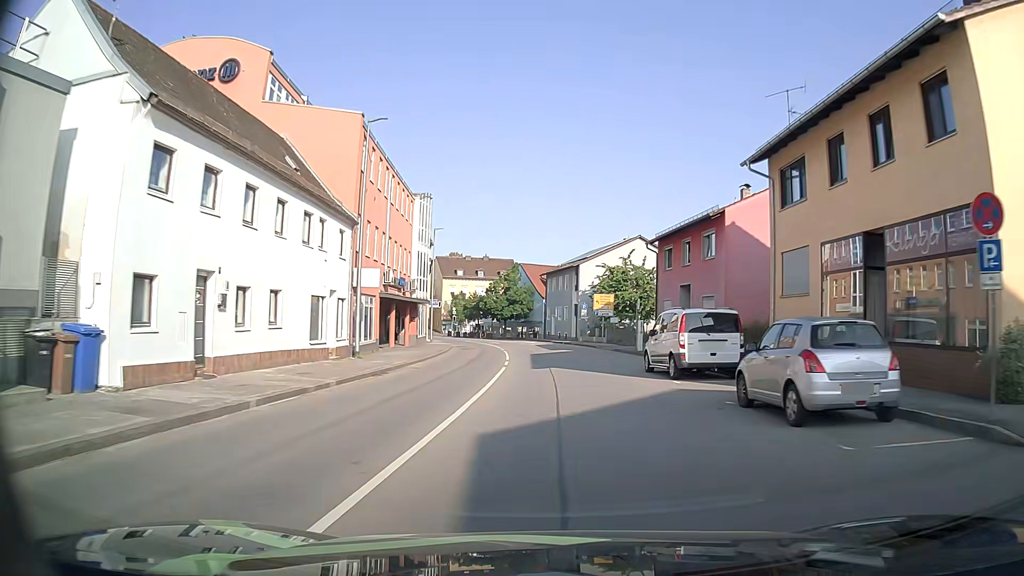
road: tertiary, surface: asphalt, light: Day
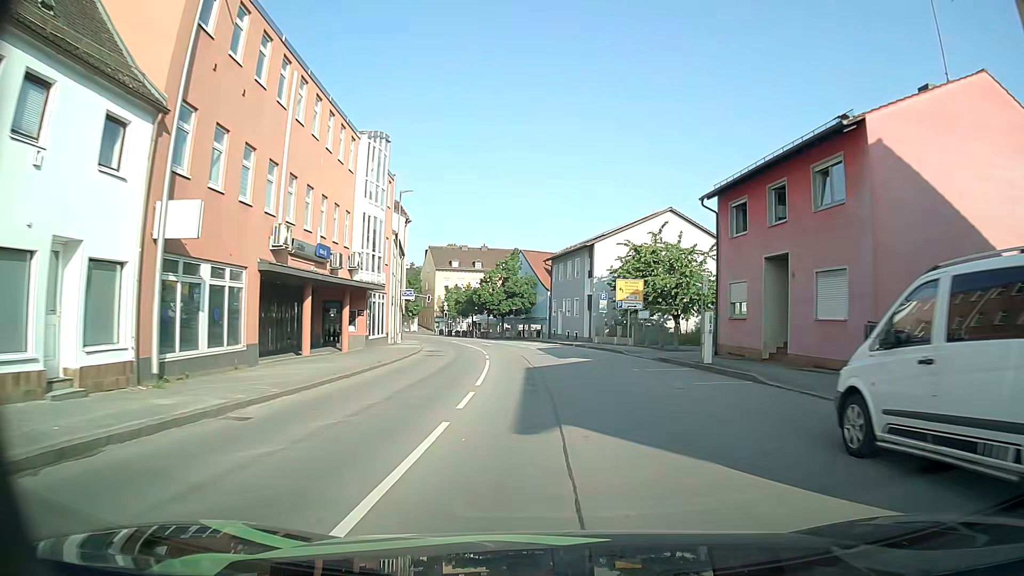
(-0.1, +14.4) m; -1°
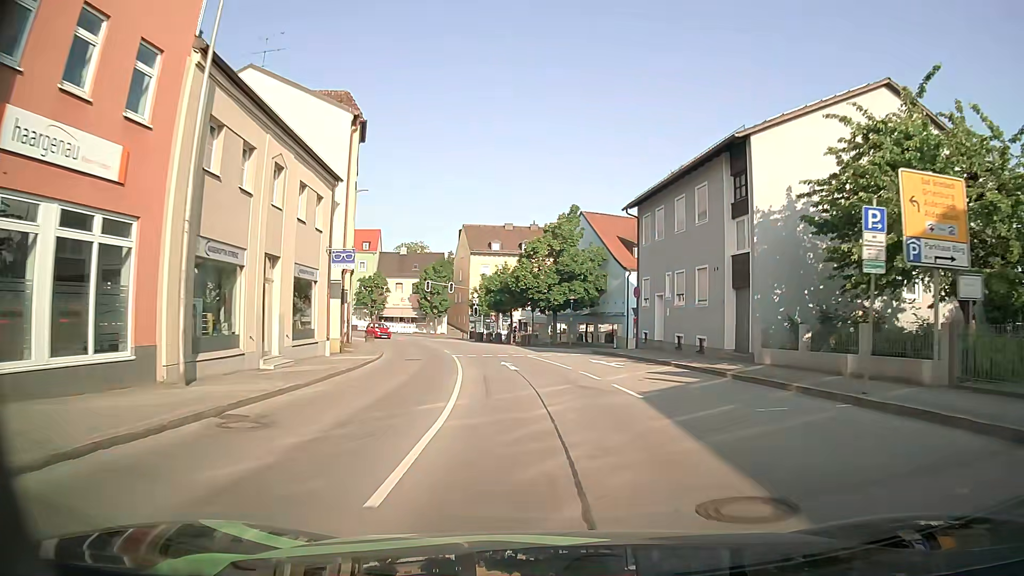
(-1.2, +28.7) m; -4°
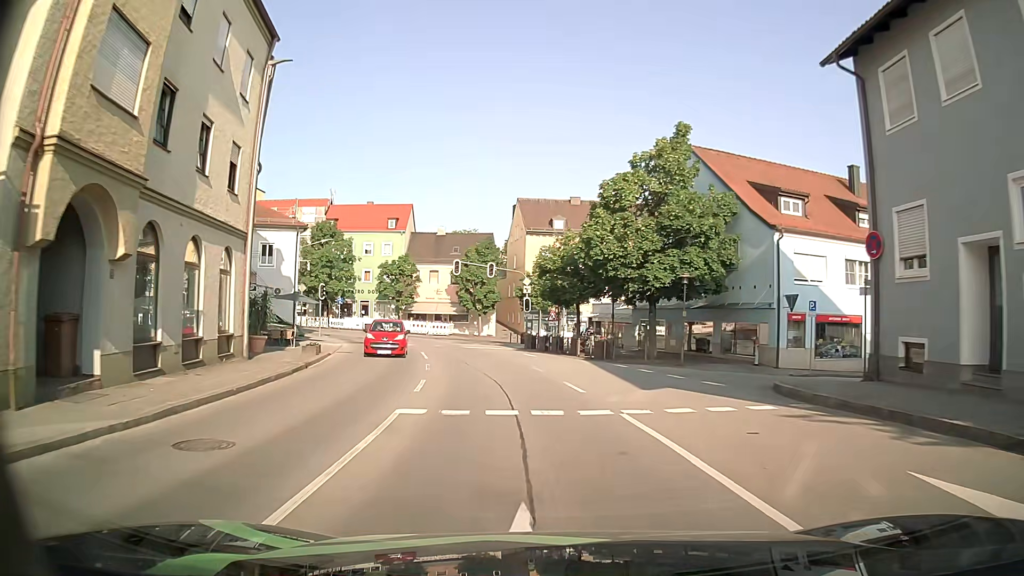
(-1.2, +21.2) m; -7°
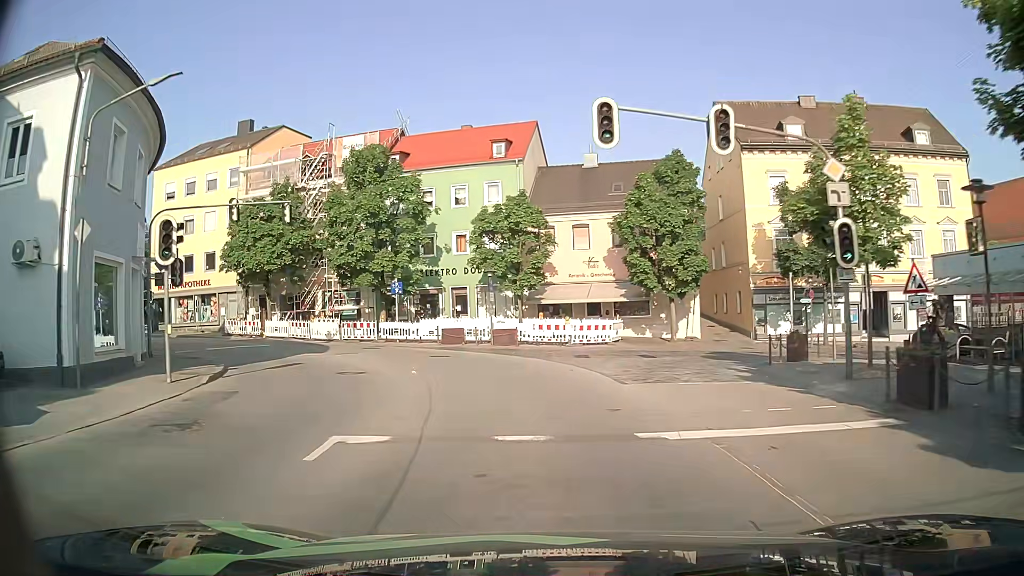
(-3.7, +33.0) m; -14°
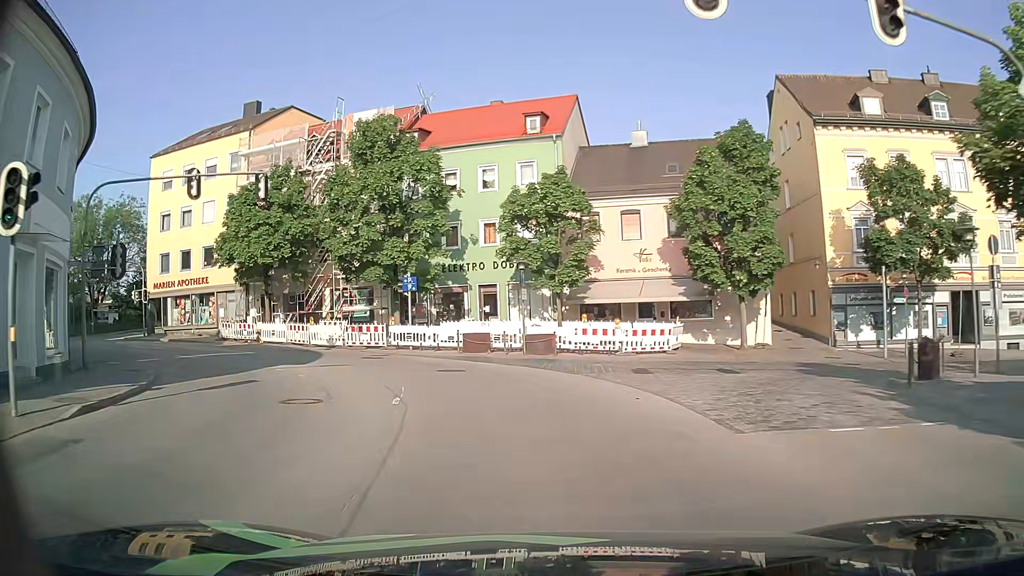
(-0.2, +6.1) m; -3°
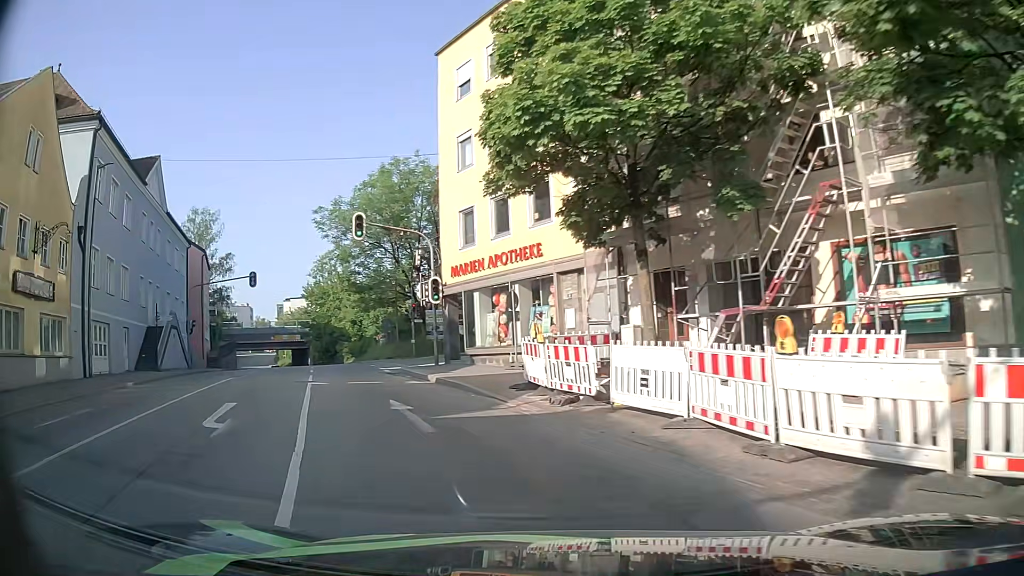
(-8.0, +24.3) m; -39°
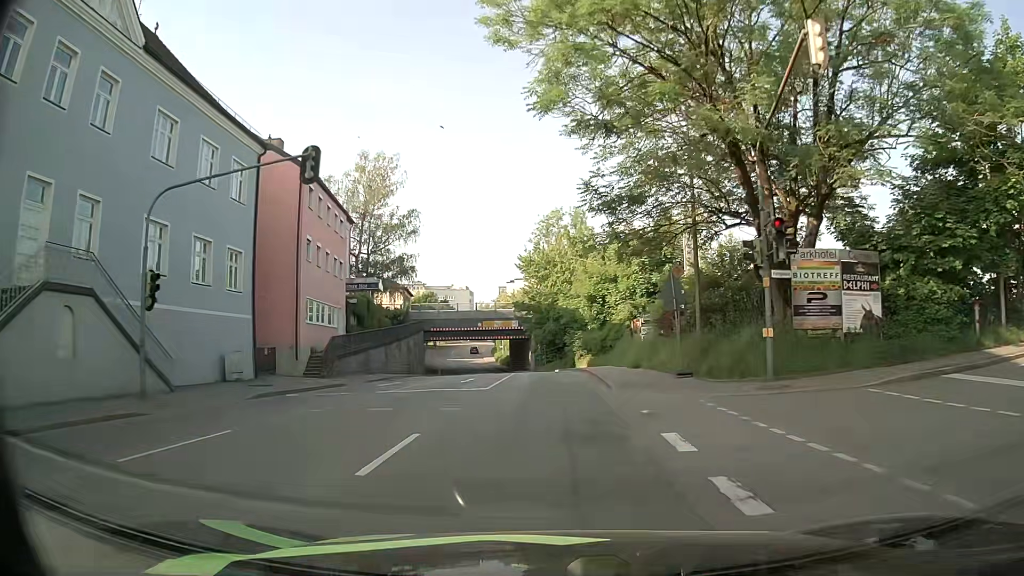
(-8.6, +28.2) m; -21°
